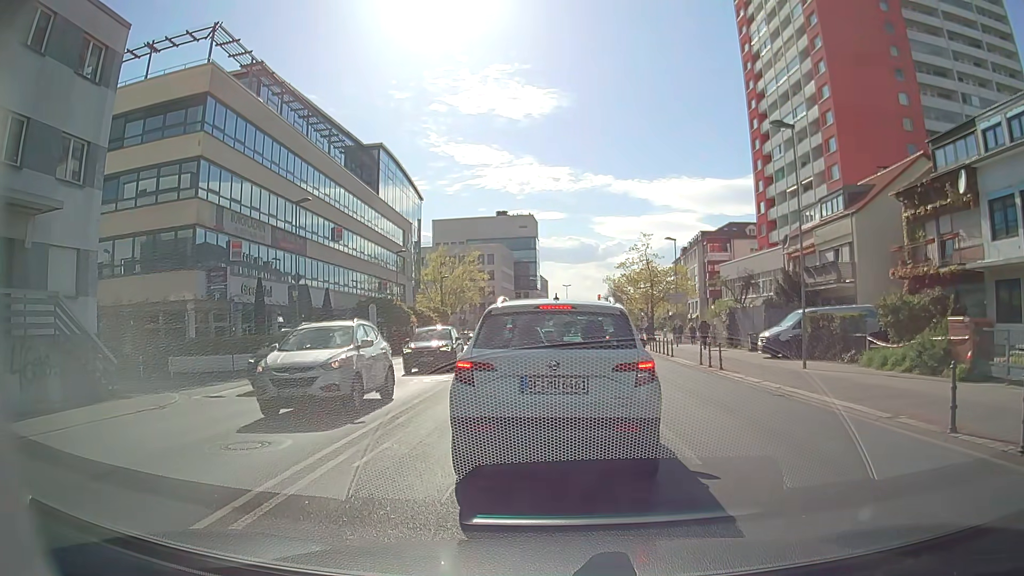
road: secondary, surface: asphalt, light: Day
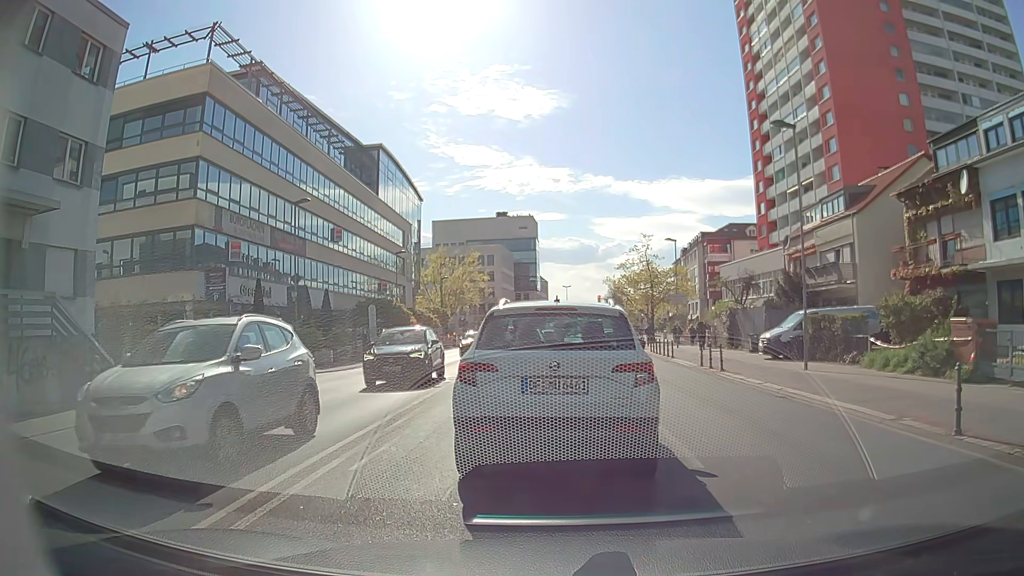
(0.0, +0.1) m; 0°
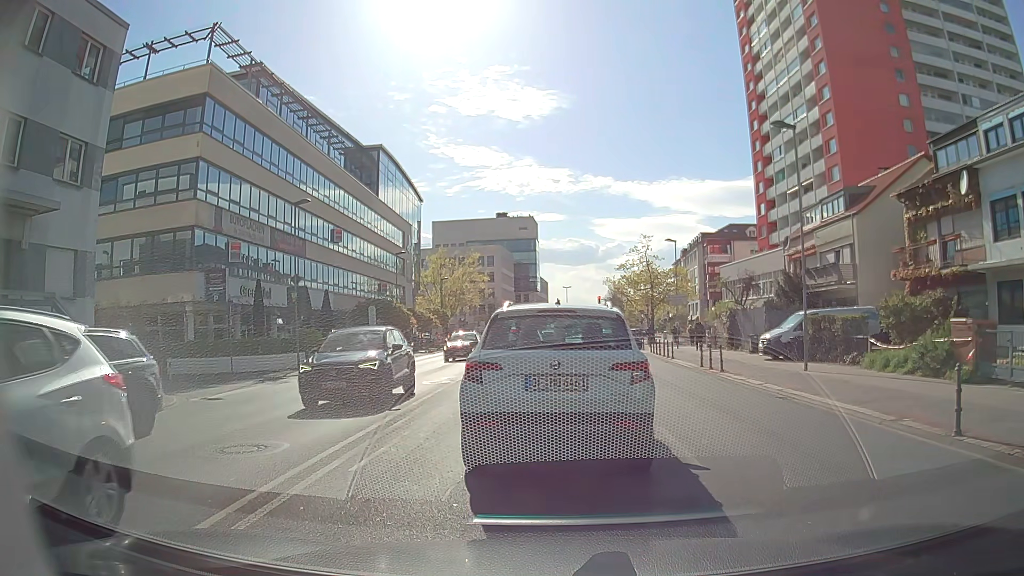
(0.0, 0.0) m; 0°
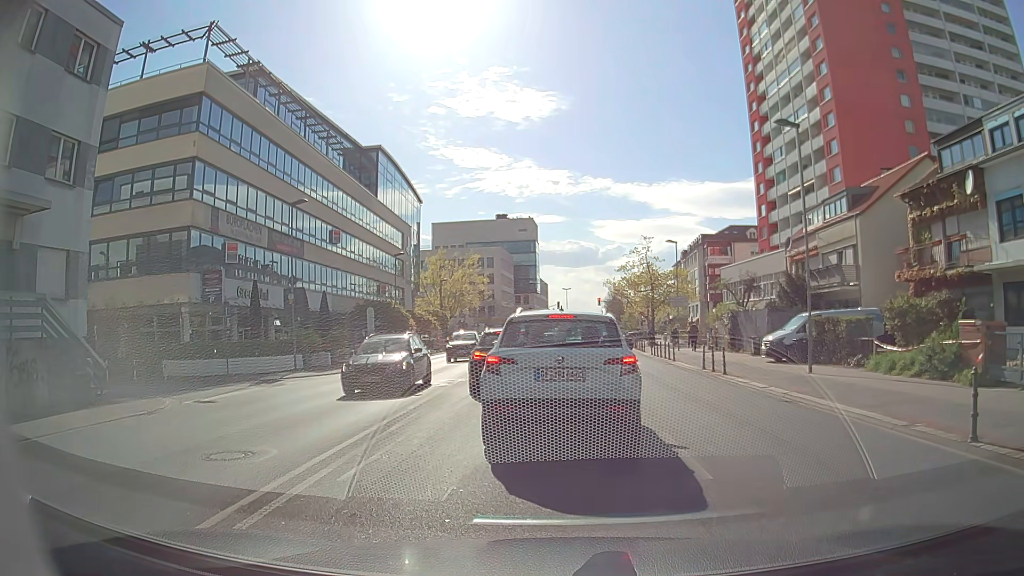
(0.0, +0.4) m; 0°
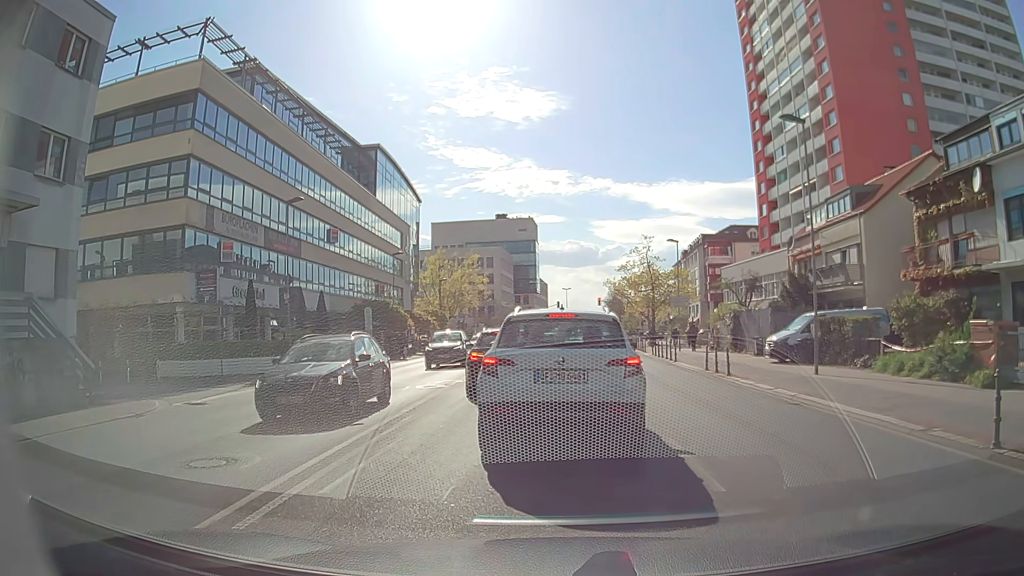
(0.0, +0.5) m; 0°
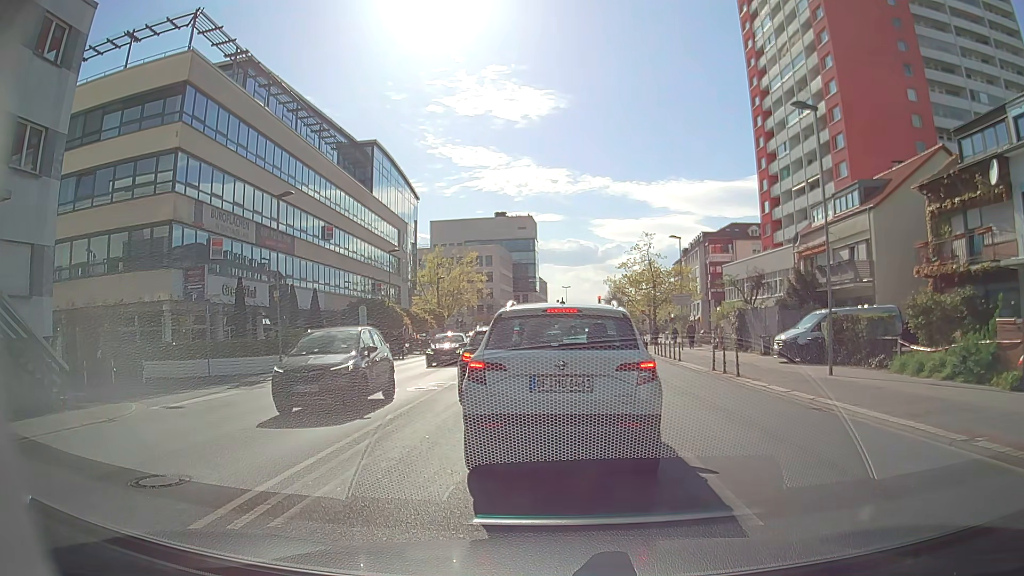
(0.0, +1.1) m; 0°
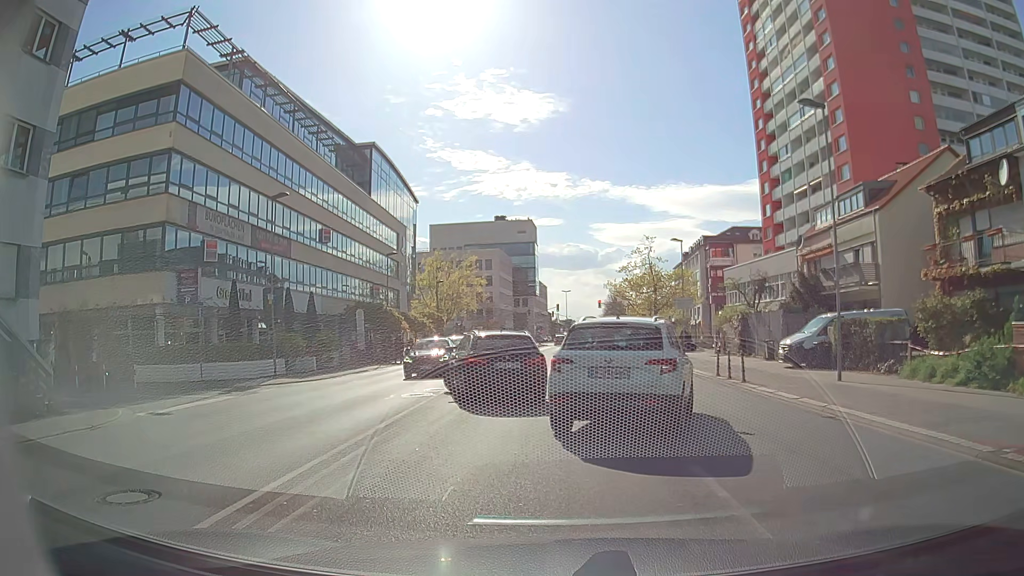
(0.0, +0.7) m; 0°
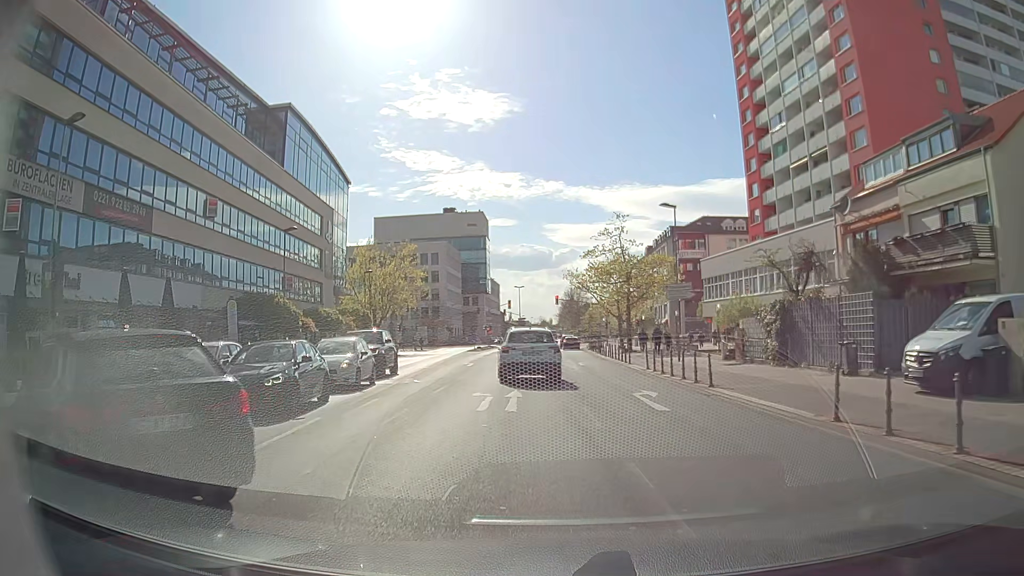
(+0.1, +12.7) m; +3°
